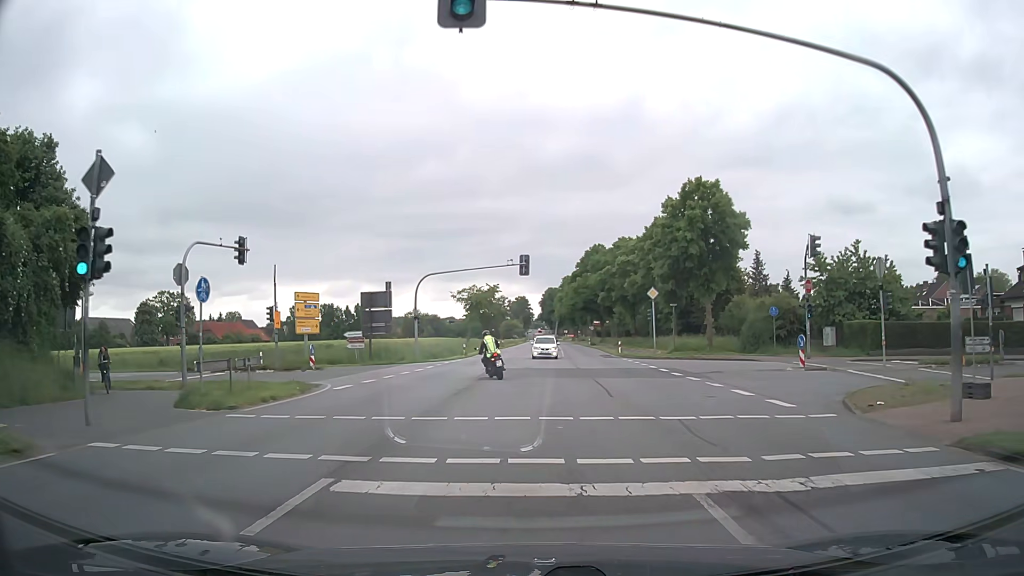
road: primary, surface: asphalt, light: Day
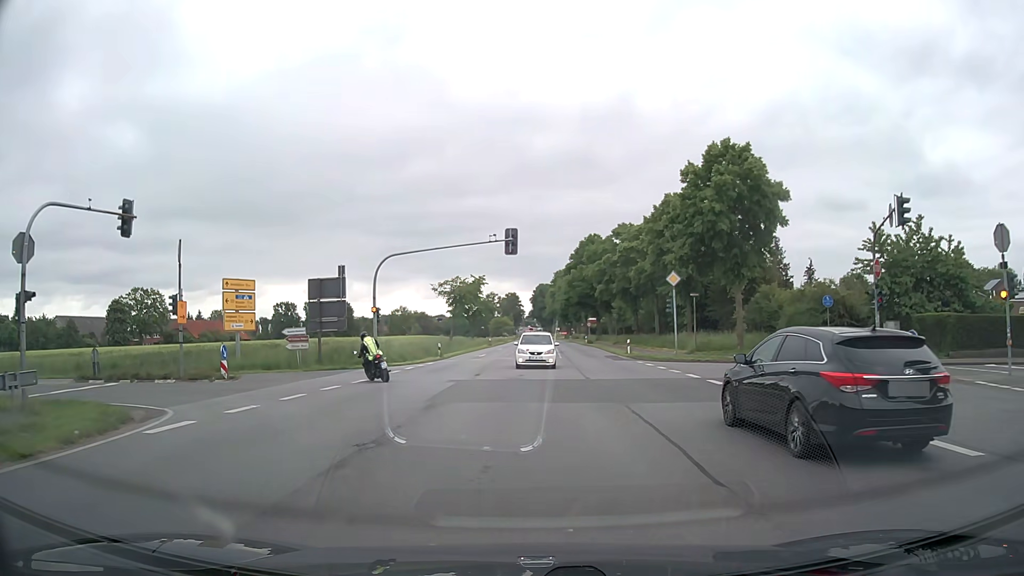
(+0.2, +9.8) m; +2°
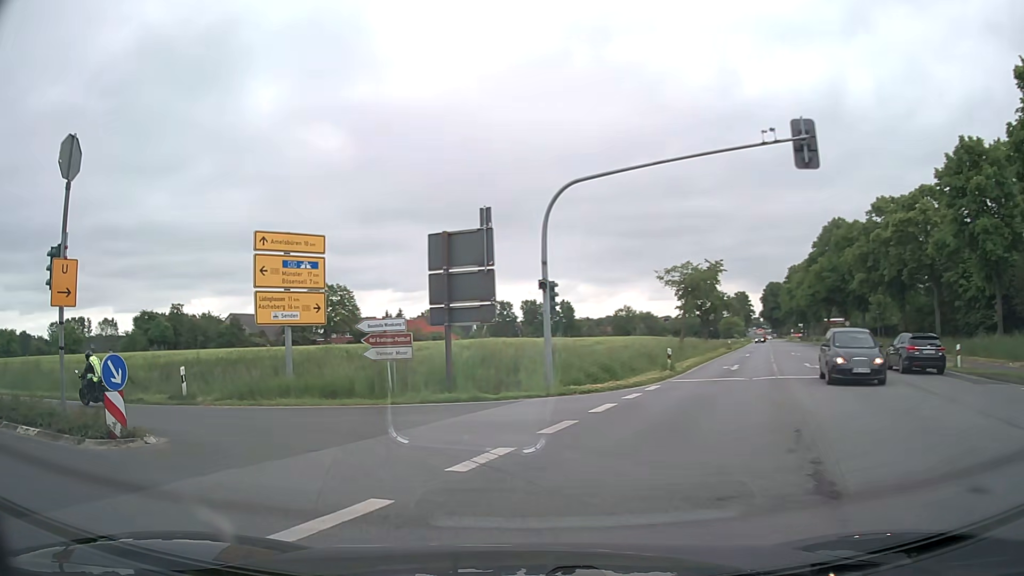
(-2.0, +17.5) m; -19°
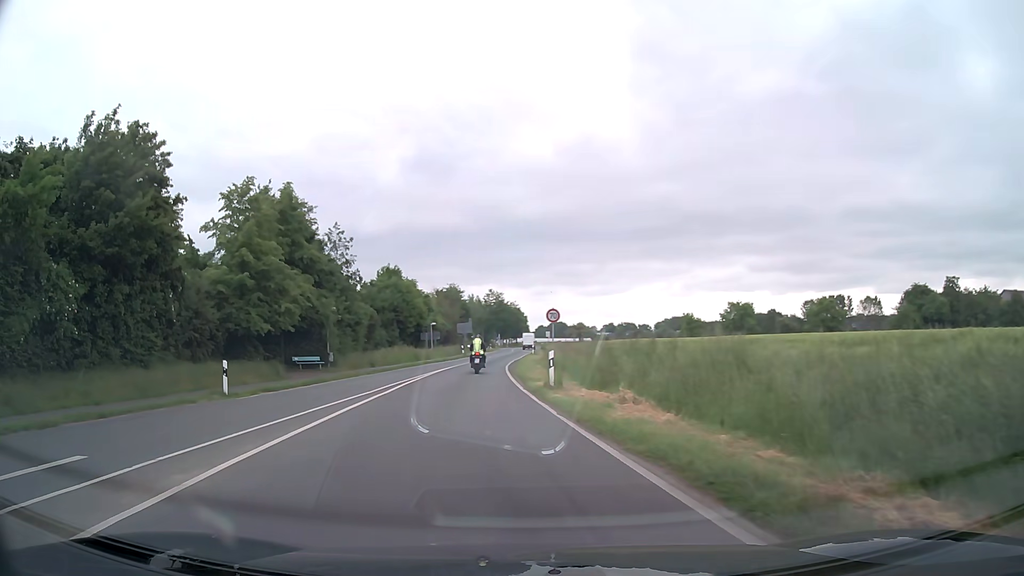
(-11.2, +16.7) m; -65°
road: secondary
